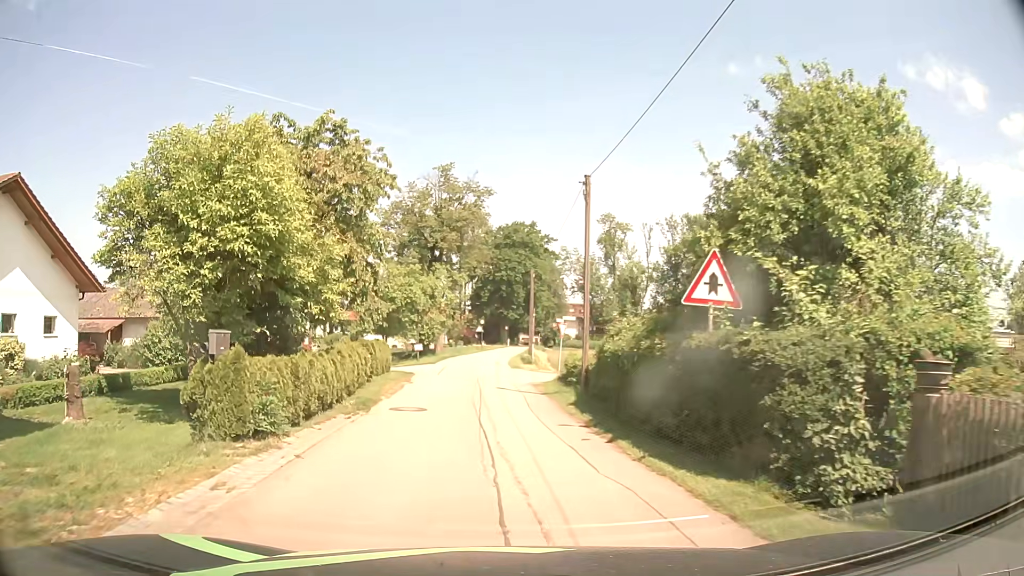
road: unclassified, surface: asphalt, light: Day
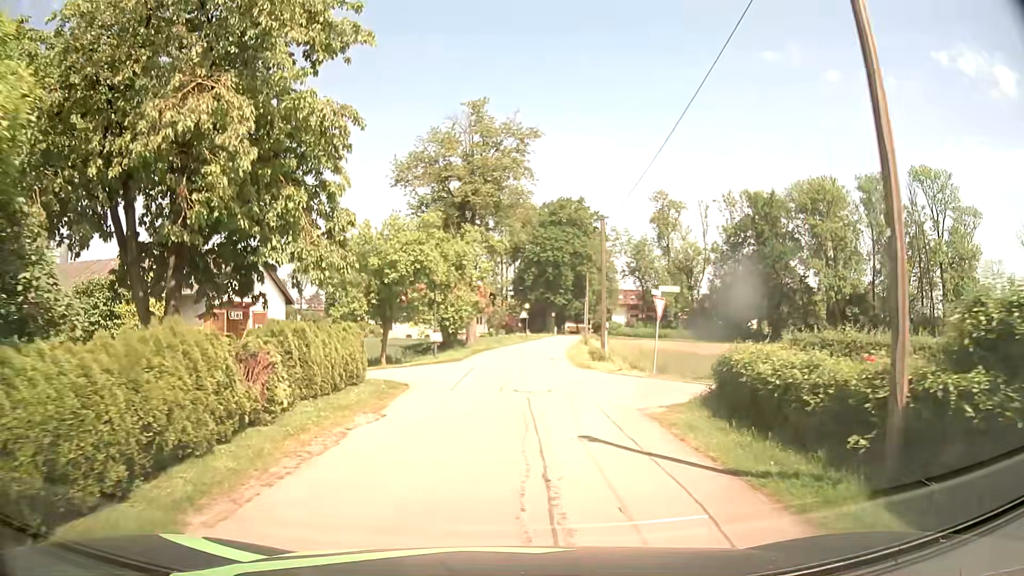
(-0.4, +12.3) m; -4°
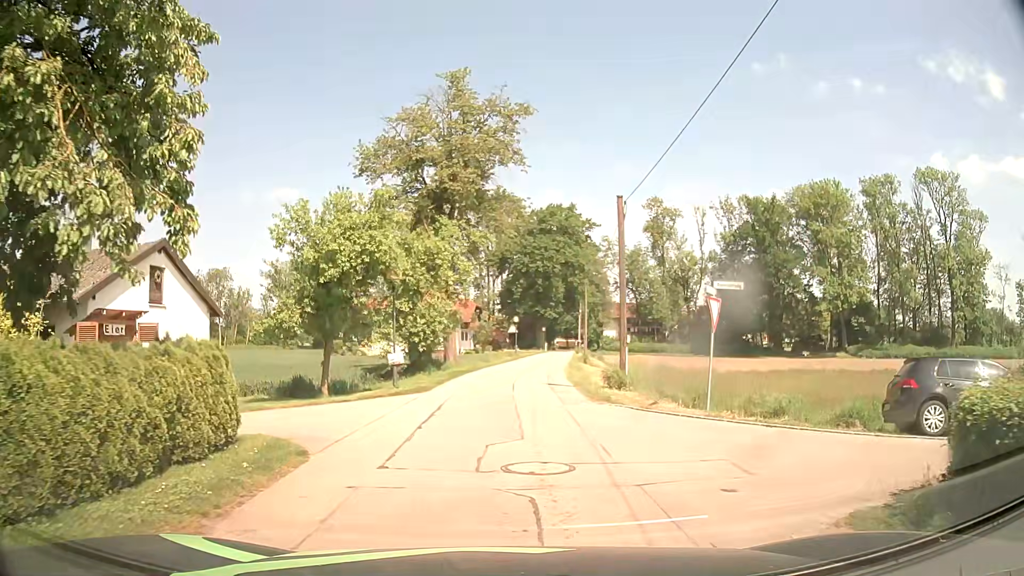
(+0.2, +6.6) m; +3°
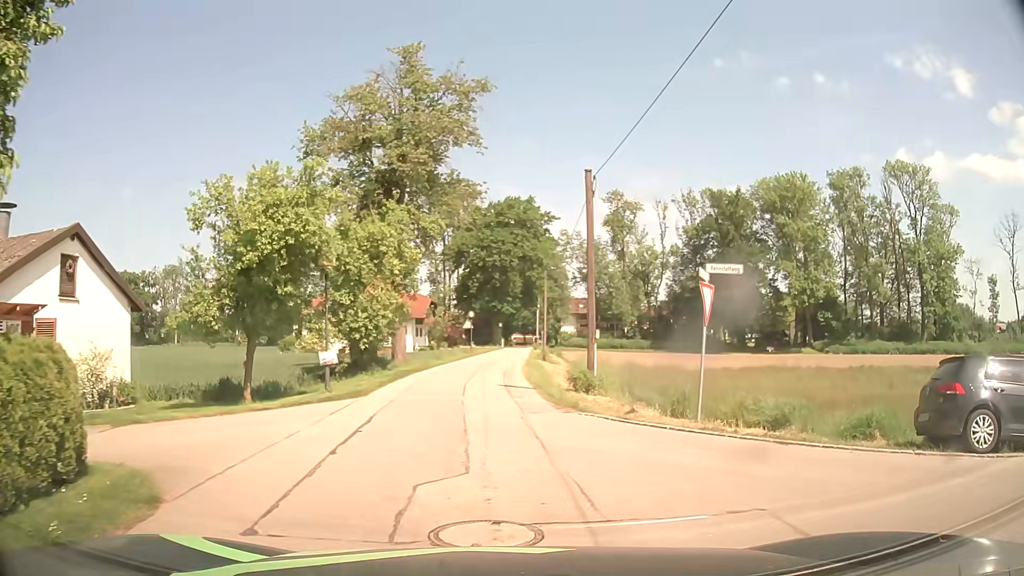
(0.0, +2.4) m; +3°
